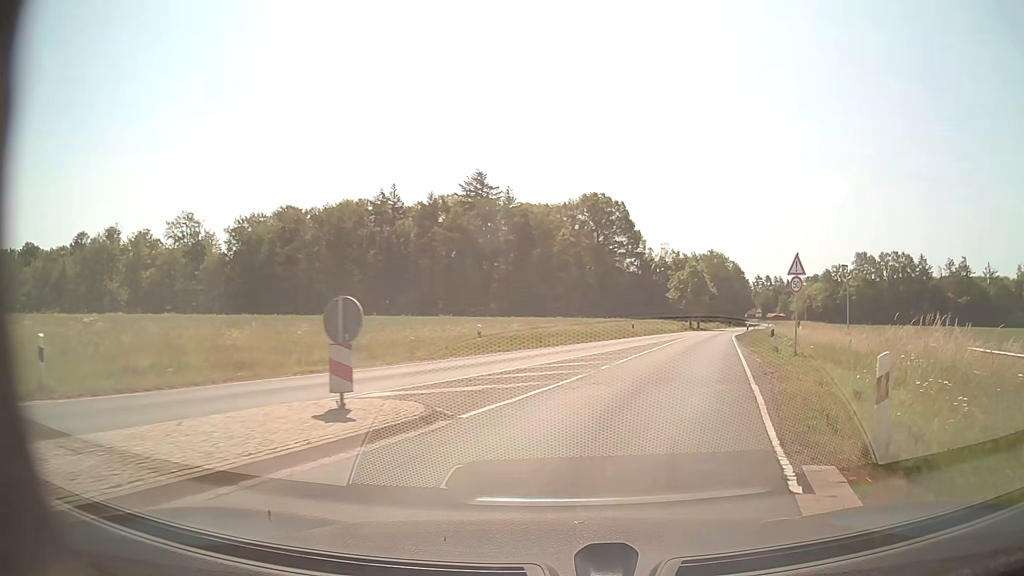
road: secondary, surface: asphalt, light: Day
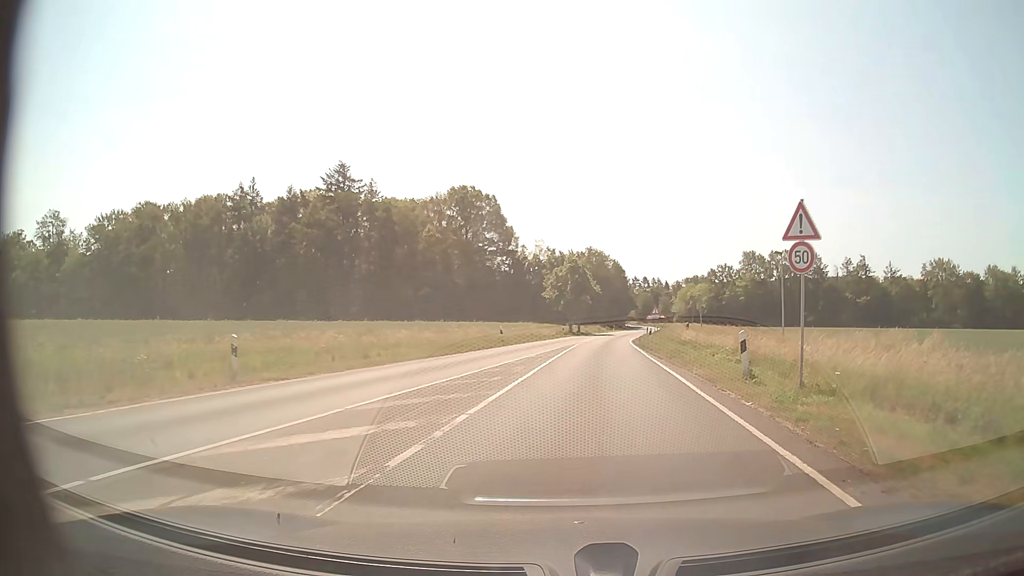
(+1.2, +11.4) m; +11°
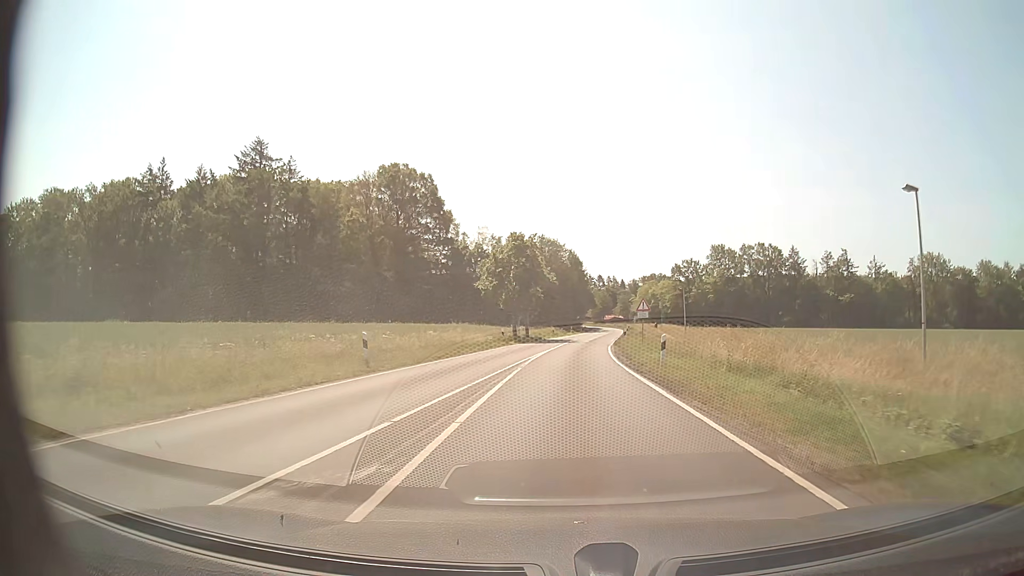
(+0.9, +20.1) m; +4°
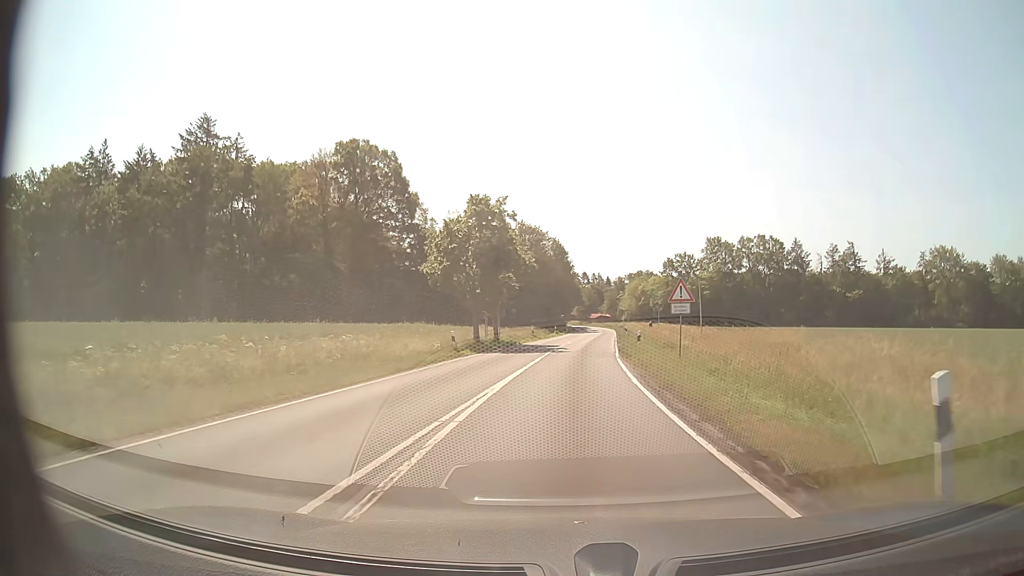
(+0.2, +15.3) m; +1°
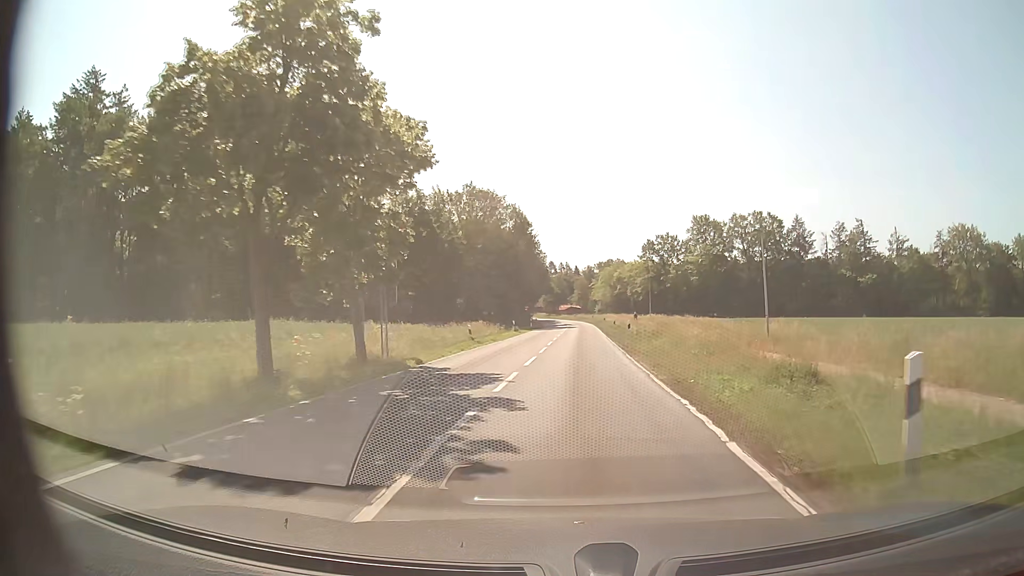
(+0.5, +24.4) m; +3°
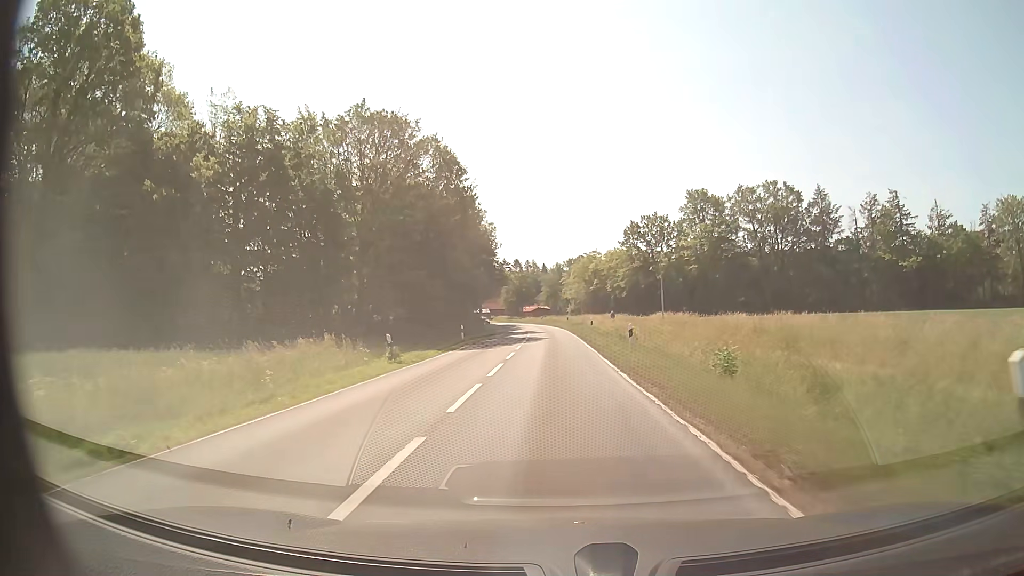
(+1.0, +32.1) m; +3°
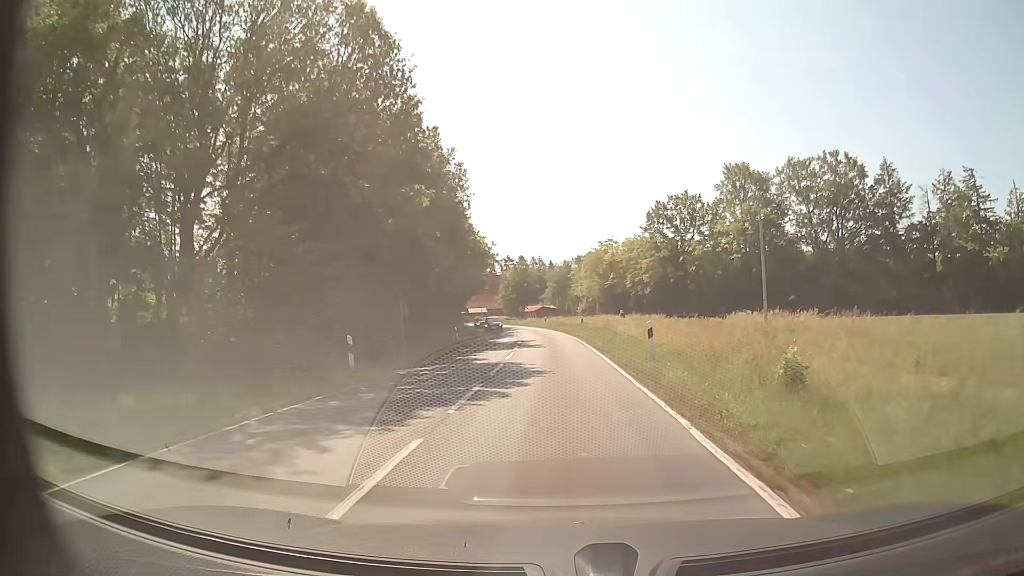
(-0.2, +24.0) m; -1°
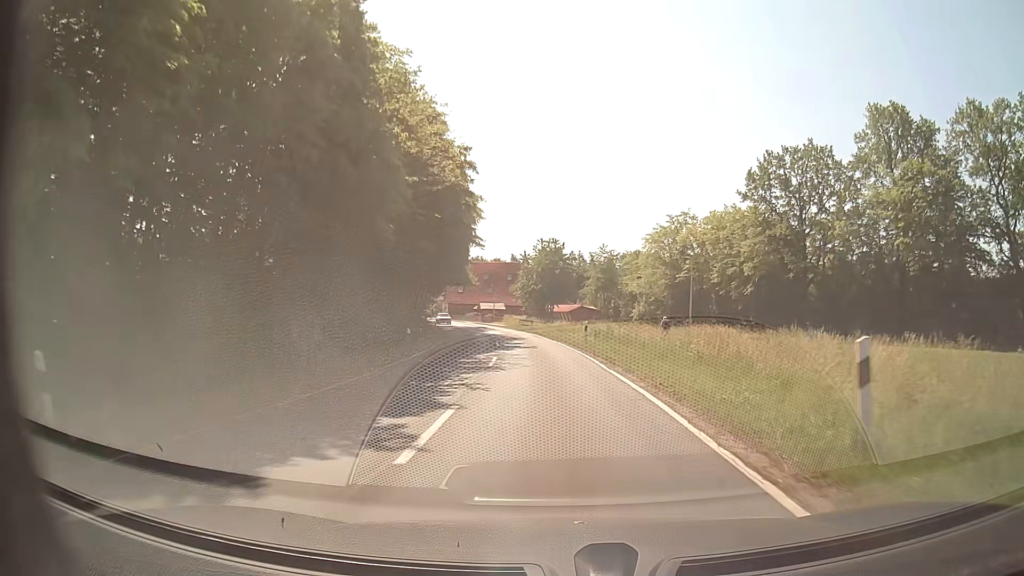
(-0.8, +39.7) m; -3°
(0, +10) (0, +20) (-1, +30) (-2, +40) (-4, +50) (-5, +60) (-7, +69) (-9, +79) (-12, +89) (-15, +99) m
